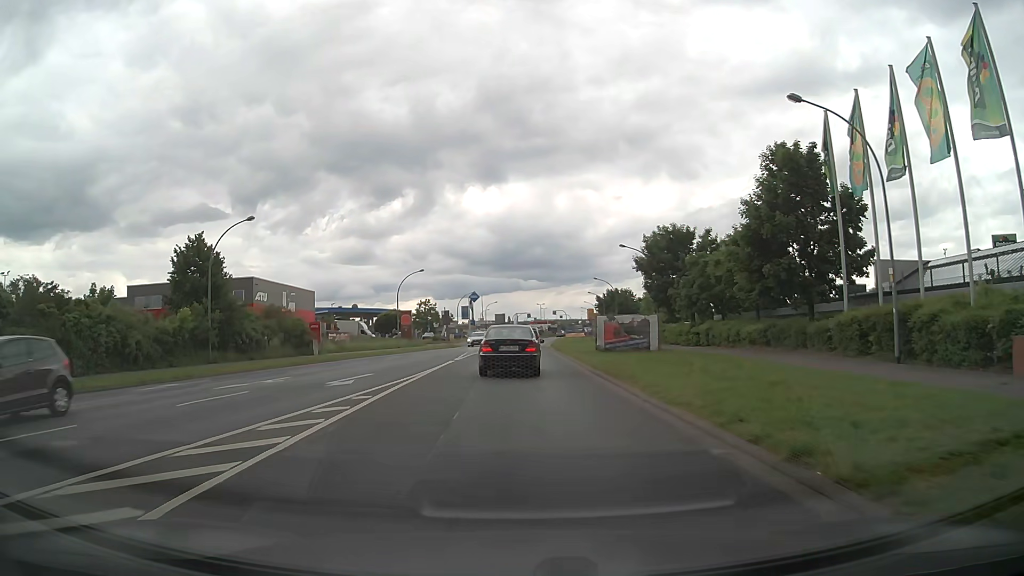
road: tertiary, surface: asphalt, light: Day
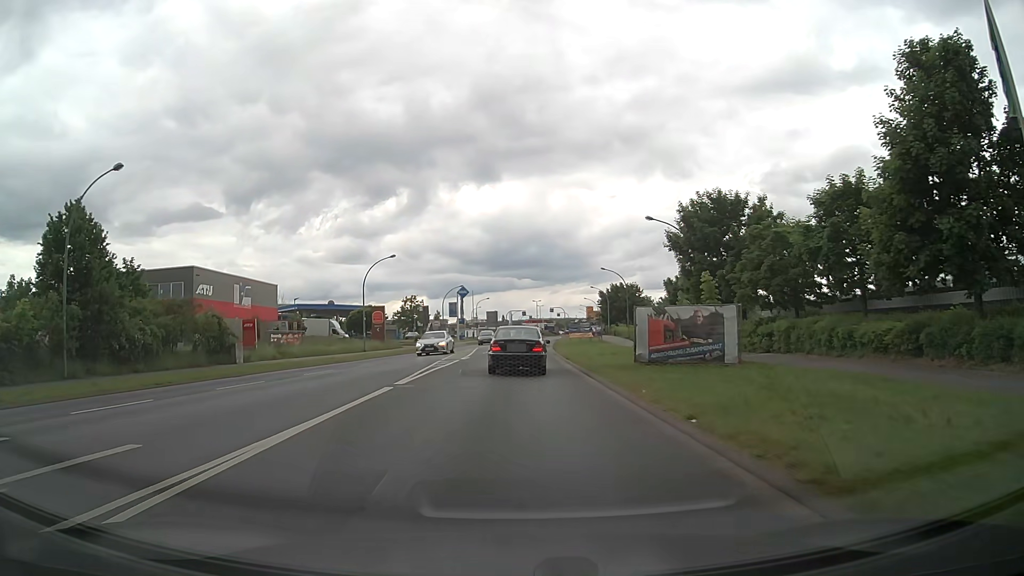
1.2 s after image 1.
(0.0, +13.1) m; 0°
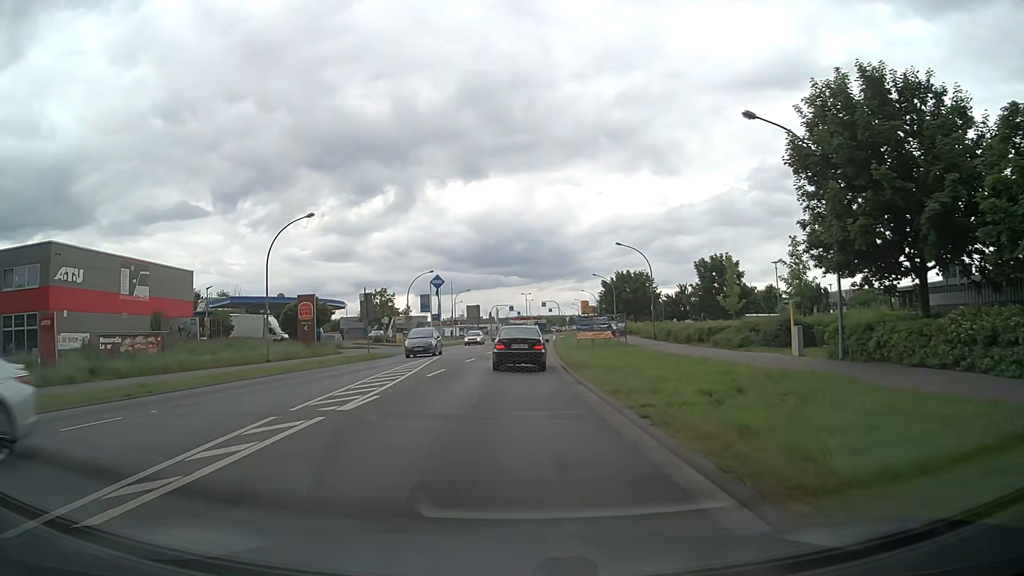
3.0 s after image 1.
(+0.1, +19.8) m; +1°
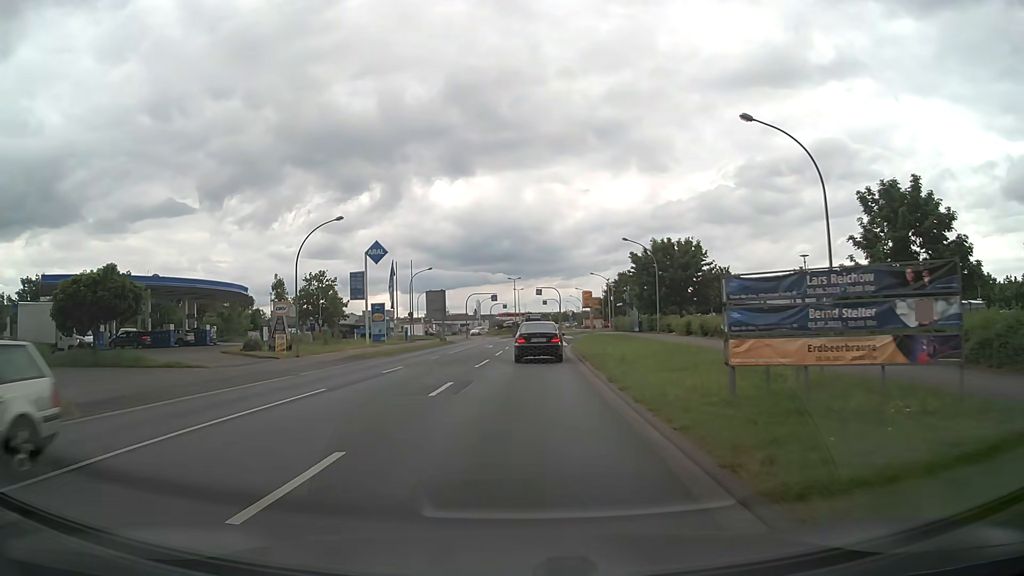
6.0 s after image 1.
(+0.2, +33.4) m; +2°
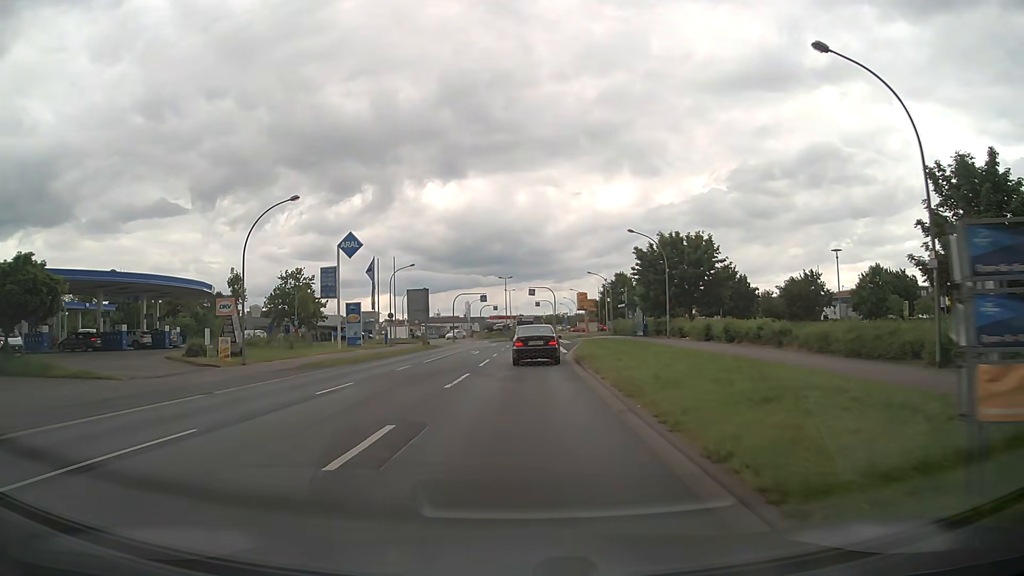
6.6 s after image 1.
(0.0, +6.7) m; 0°
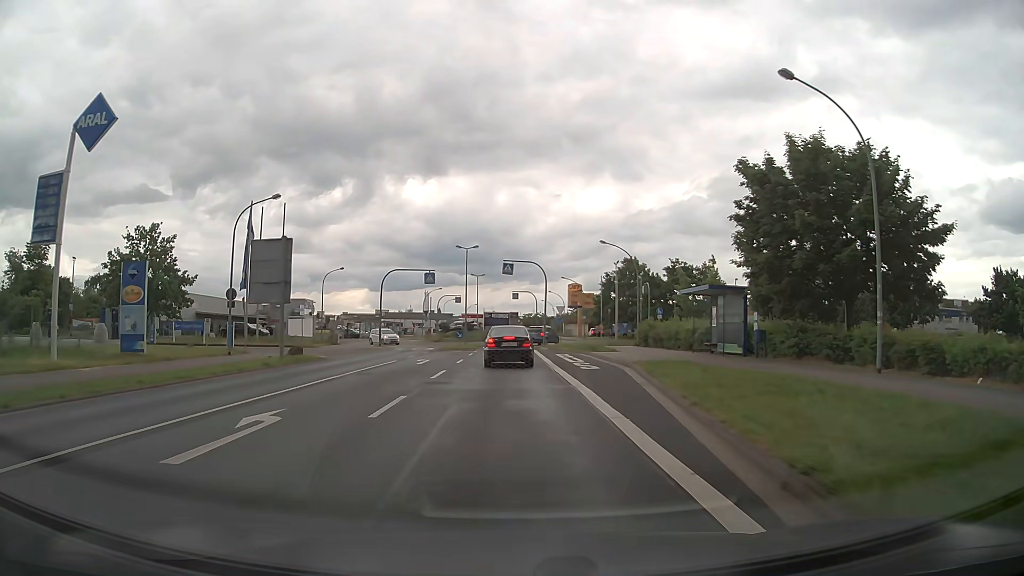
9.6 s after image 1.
(+0.6, +32.1) m; +2°
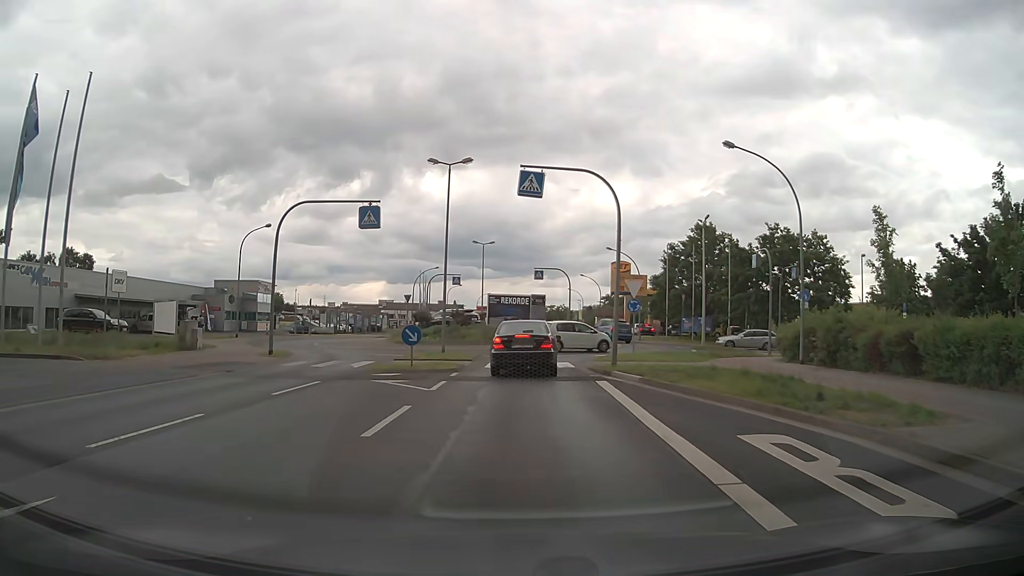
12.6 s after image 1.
(-0.6, +26.8) m; -2°
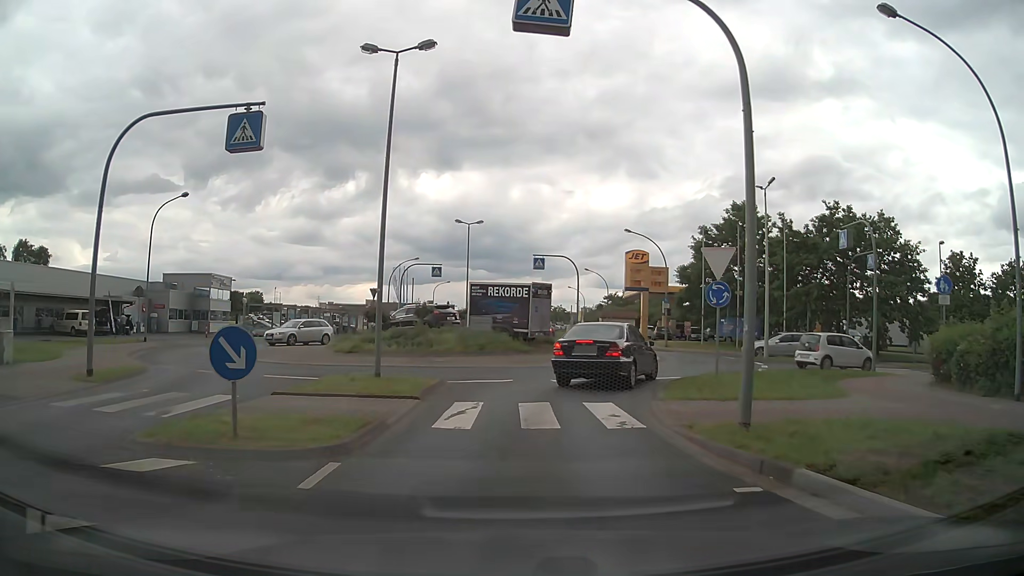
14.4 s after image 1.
(+0.1, +11.9) m; 0°
(0, +10) (+3, +19) (+11, +26) (+20, +28) (+30, +28) (+40, +27) (+50, +27) (+60, +27) (+70, +27) (+80, +26) m
